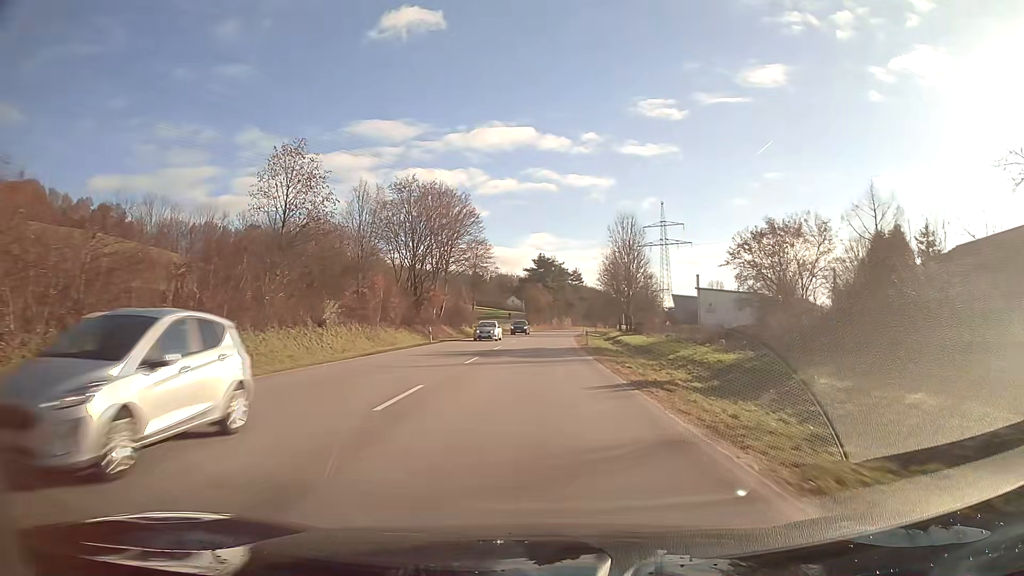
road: primary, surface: asphalt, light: Day
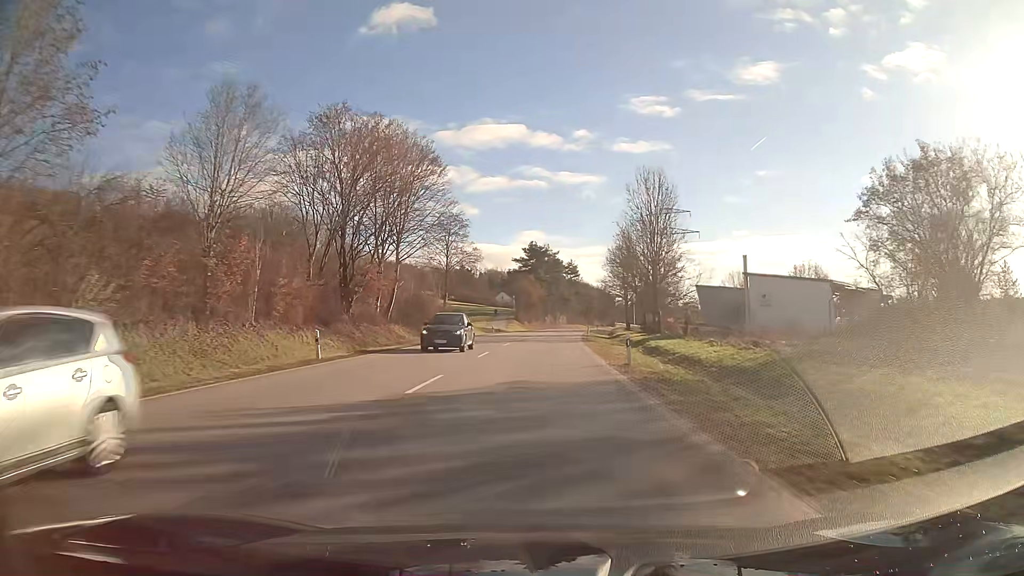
(+0.1, +21.6) m; +1°
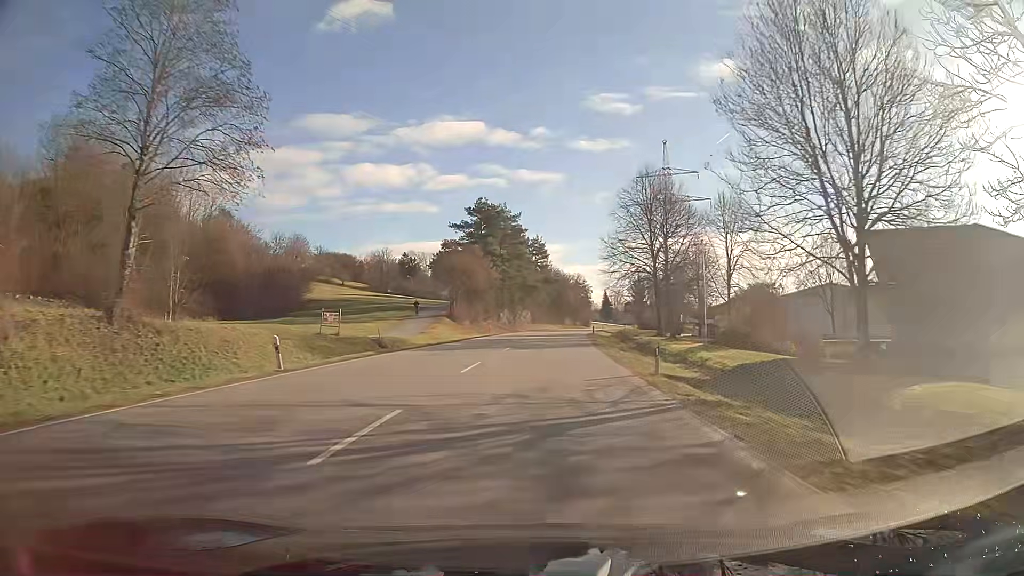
(+1.5, +54.0) m; +3°
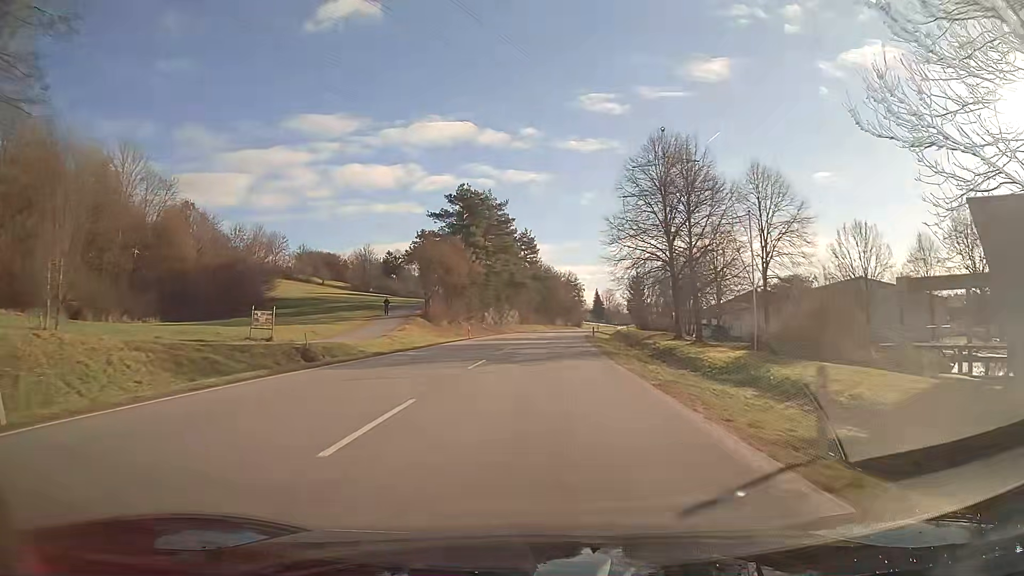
(+0.1, +10.8) m; +1°
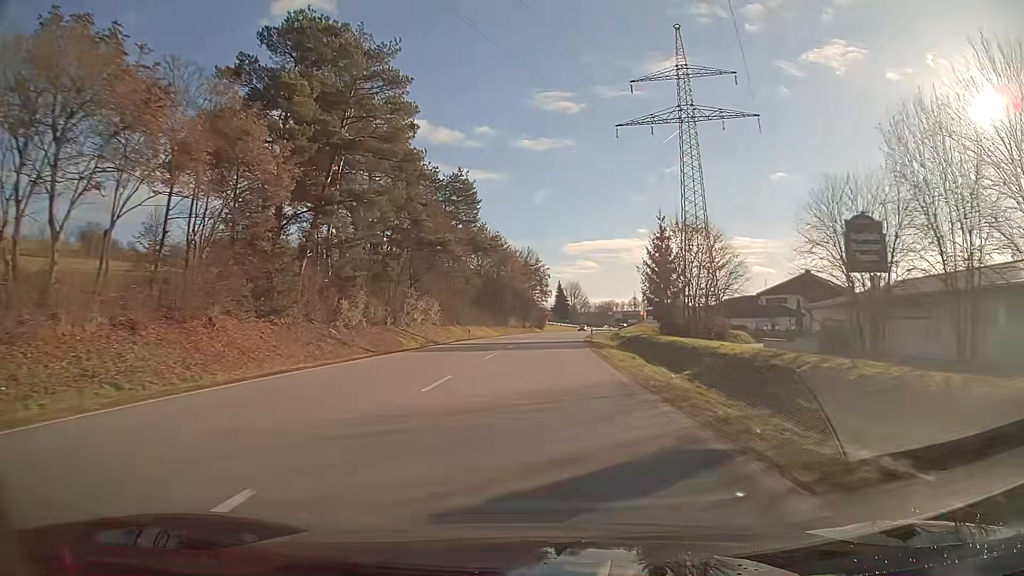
(+2.2, +54.0) m; +4°
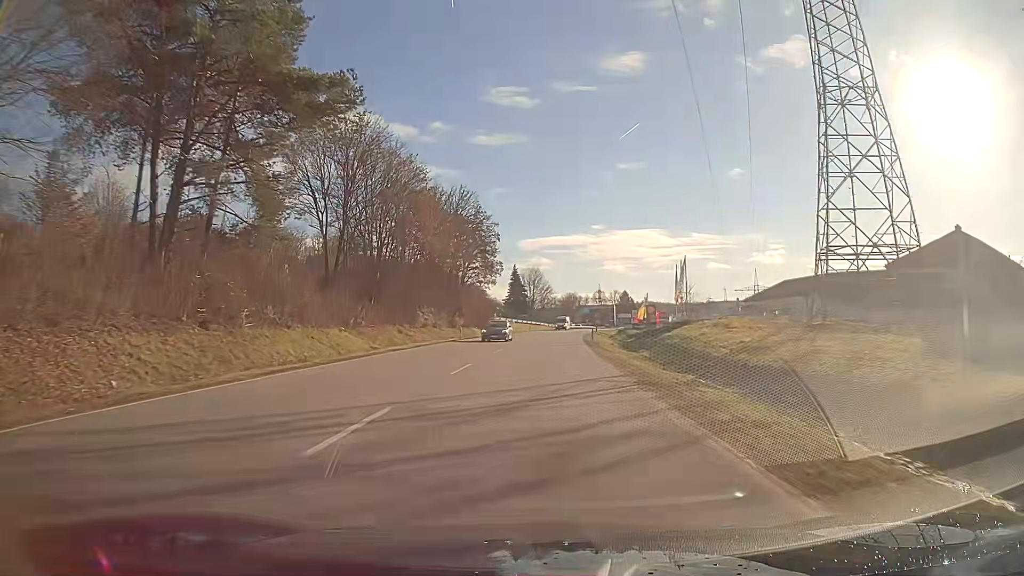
(+1.8, +54.0) m; +4°
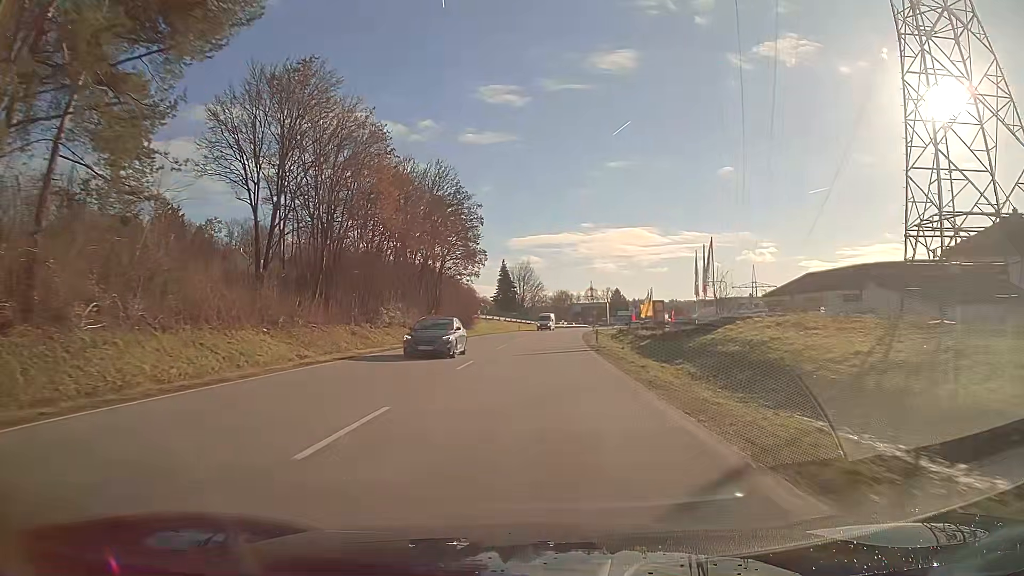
(+0.1, +10.8) m; +1°
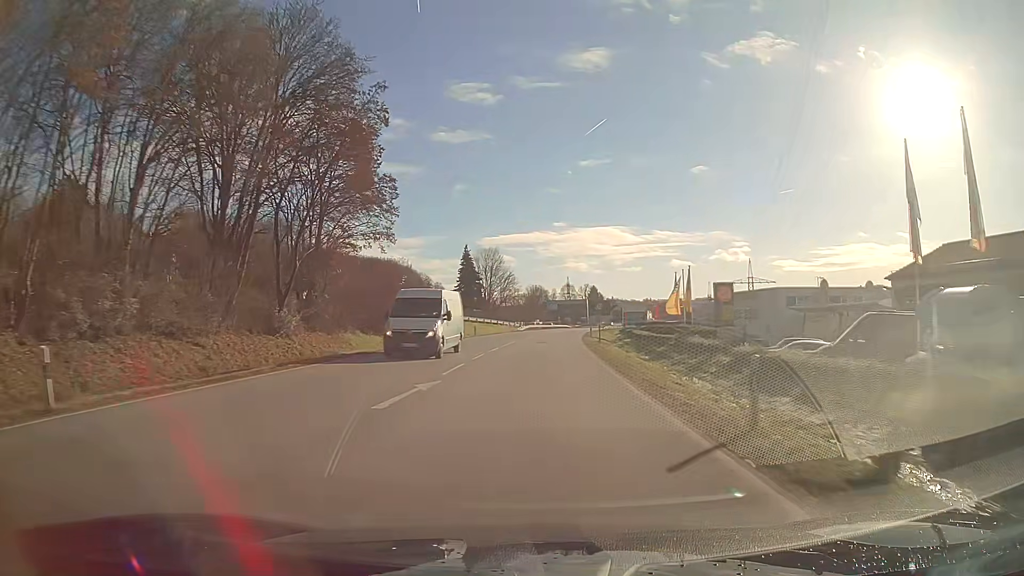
(+0.6, +32.5) m; +2°
